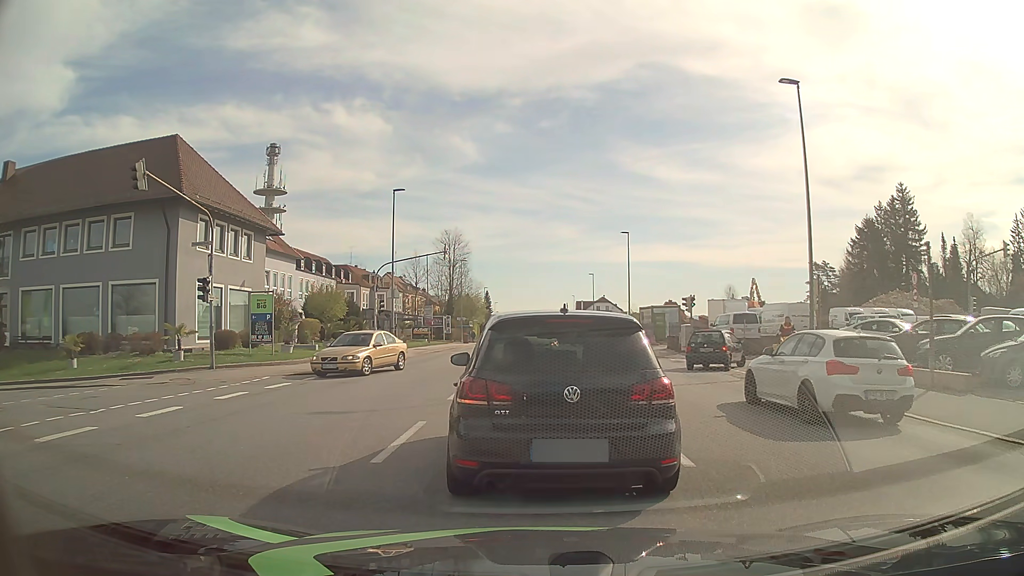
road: tertiary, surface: asphalt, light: Day
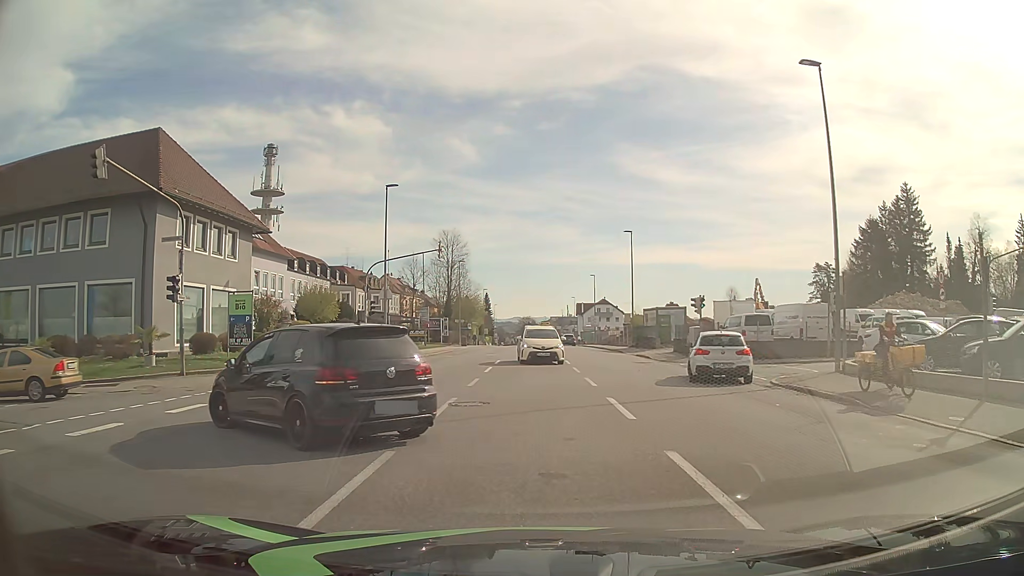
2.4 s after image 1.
(+0.1, +2.3) m; +2°
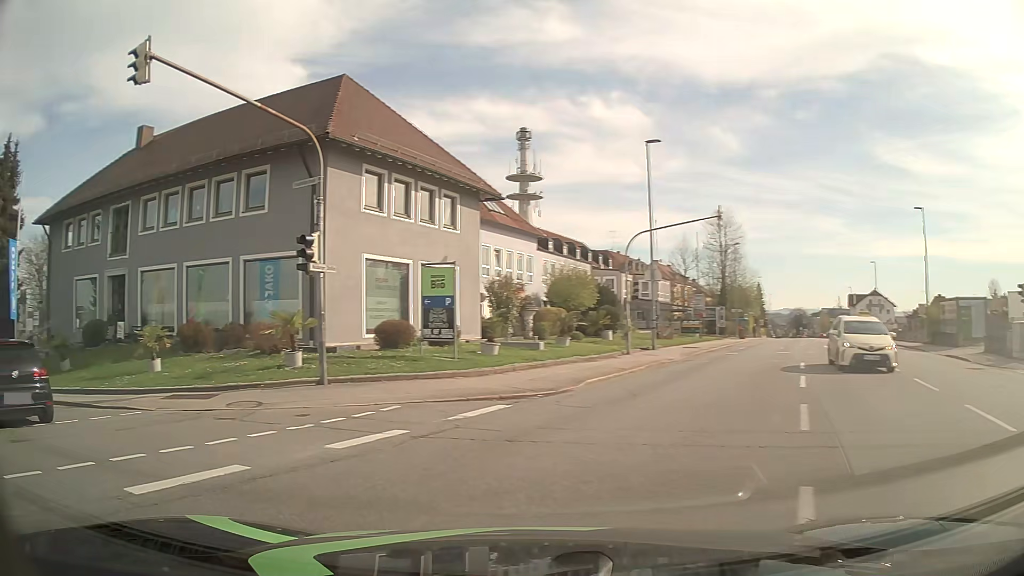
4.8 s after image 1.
(-0.9, +8.4) m; -23°
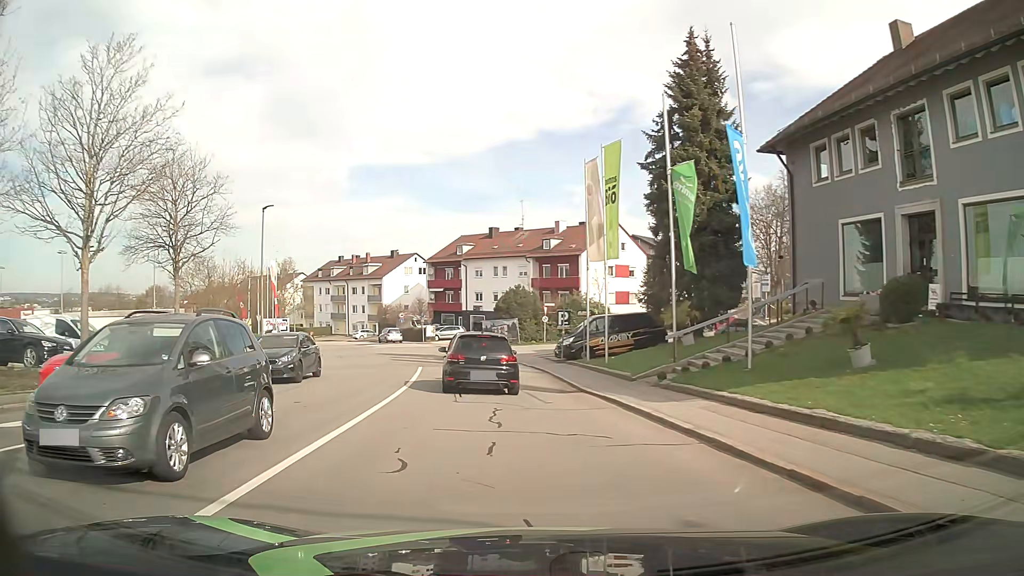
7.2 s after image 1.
(-7.9, +9.7) m; -63°
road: residential
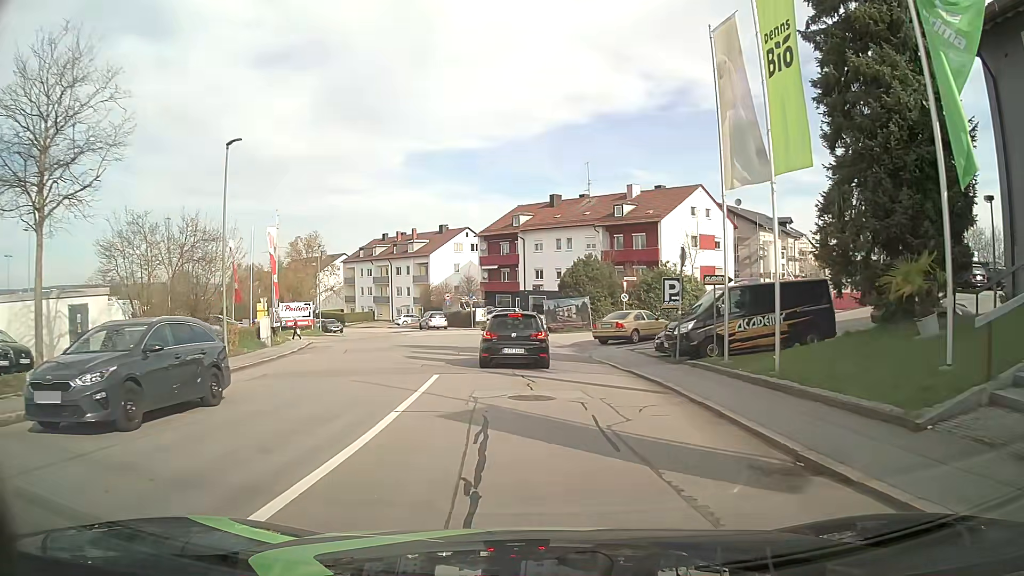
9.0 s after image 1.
(-0.8, +11.5) m; -5°
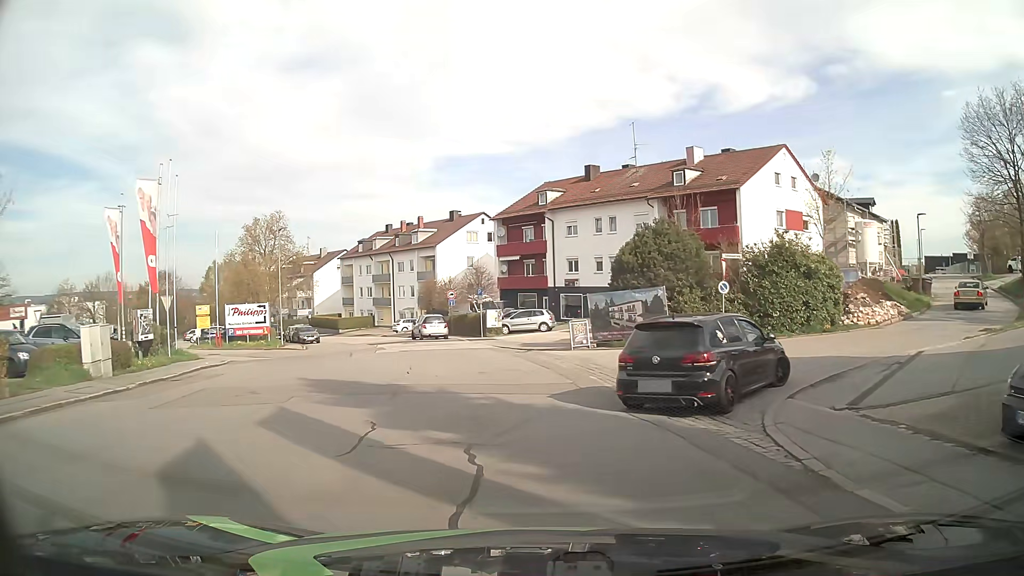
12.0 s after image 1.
(-0.3, +15.7) m; -4°
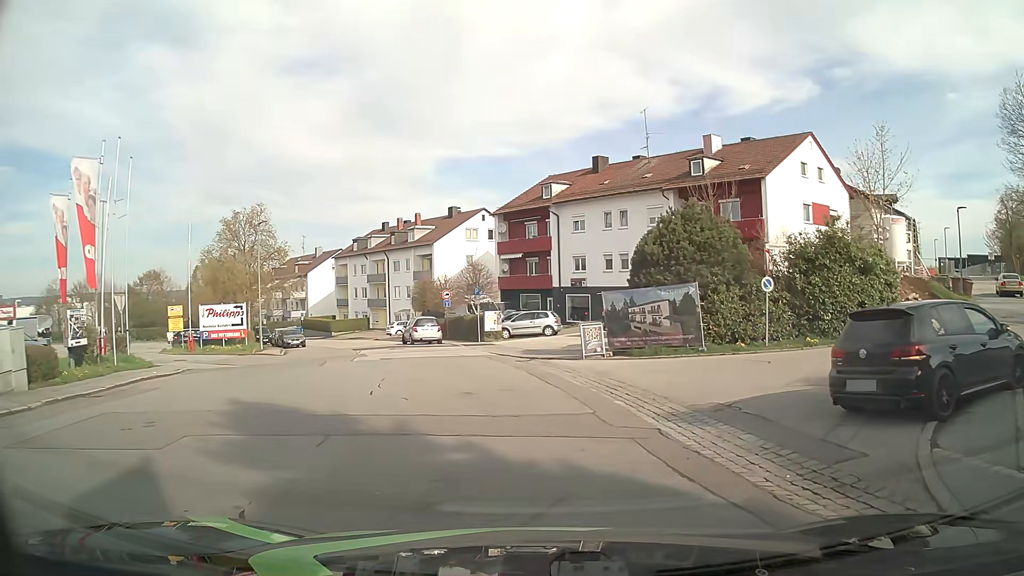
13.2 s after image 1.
(0.0, +4.1) m; 0°
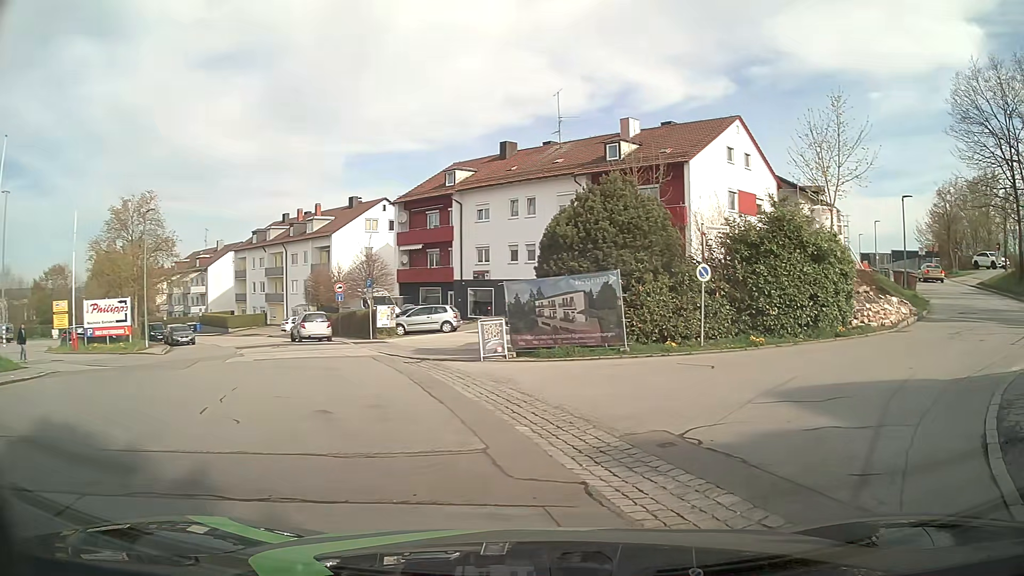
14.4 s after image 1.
(+0.1, +3.1) m; +9°
